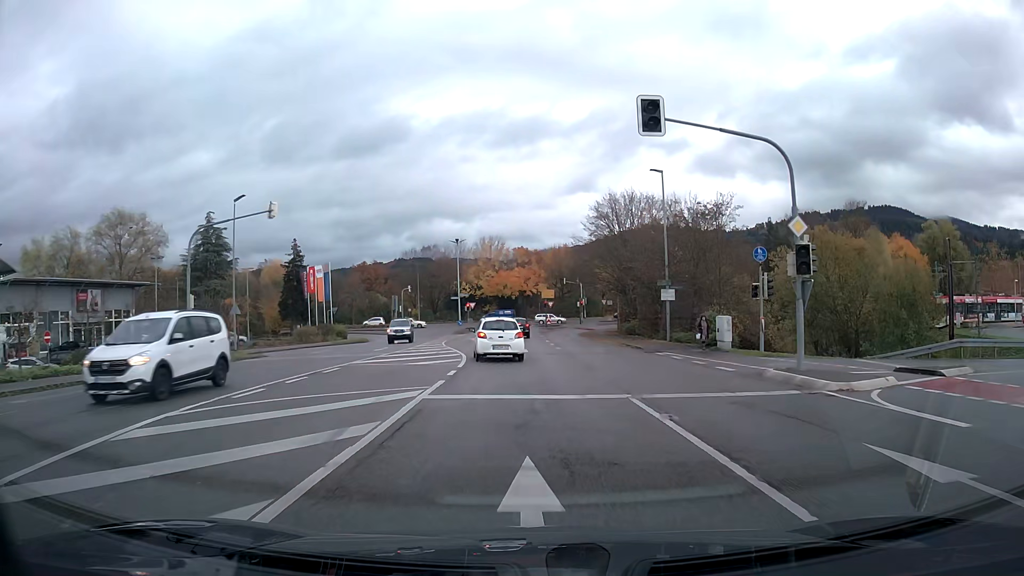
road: tertiary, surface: asphalt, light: Day
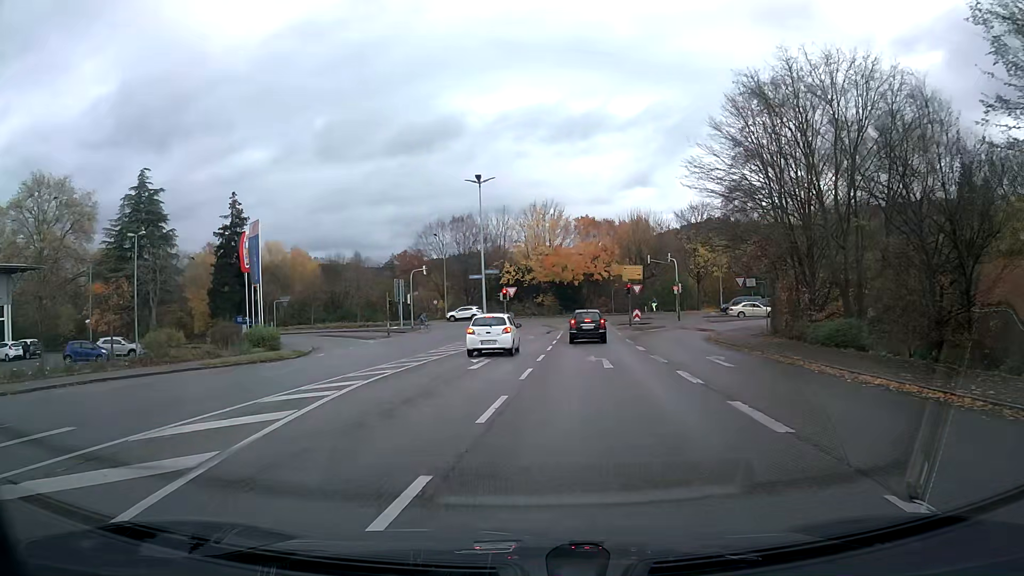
(-1.1, +30.9) m; -6°
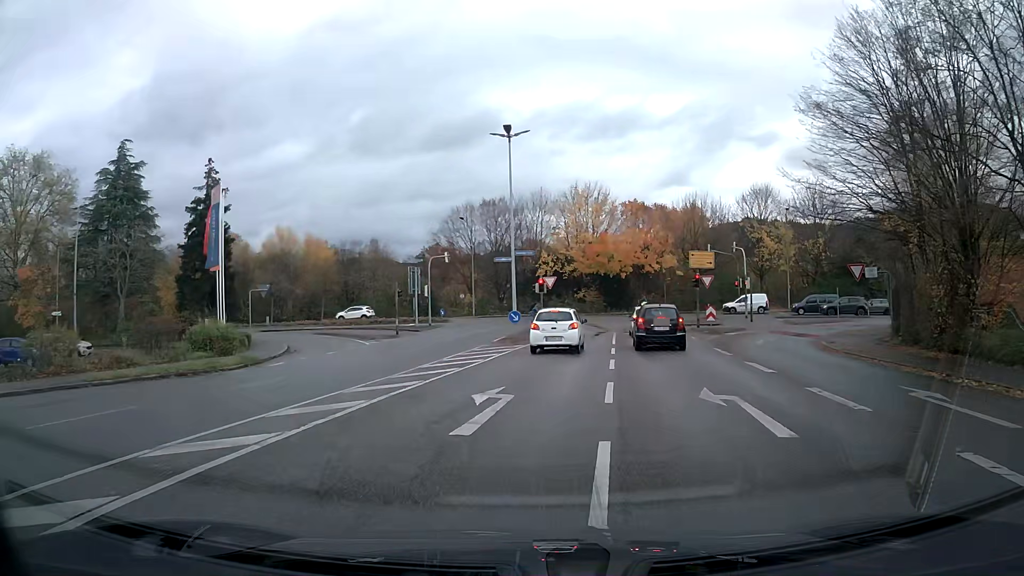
(-0.3, +10.4) m; -2°
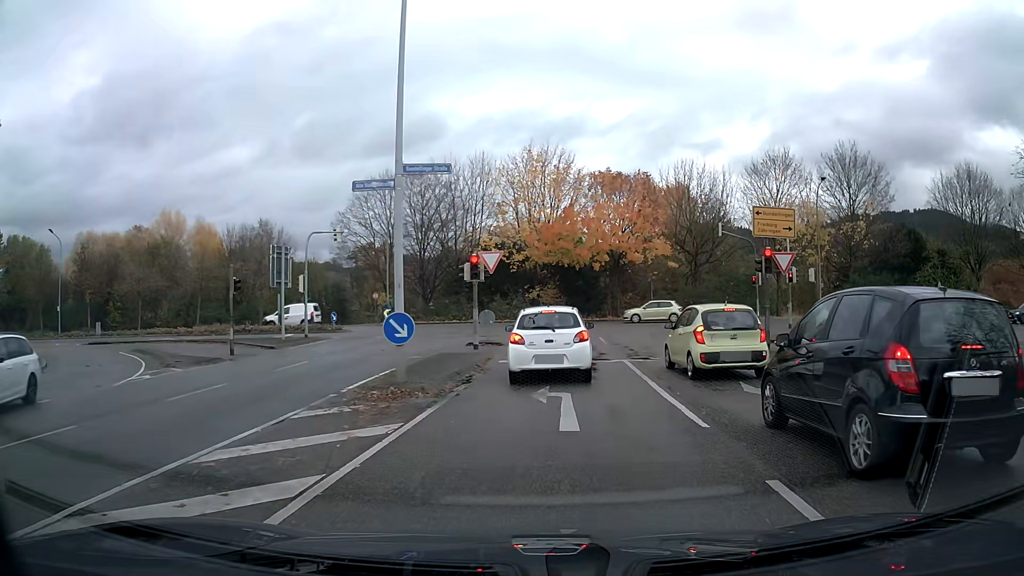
(+0.6, +18.9) m; +5°
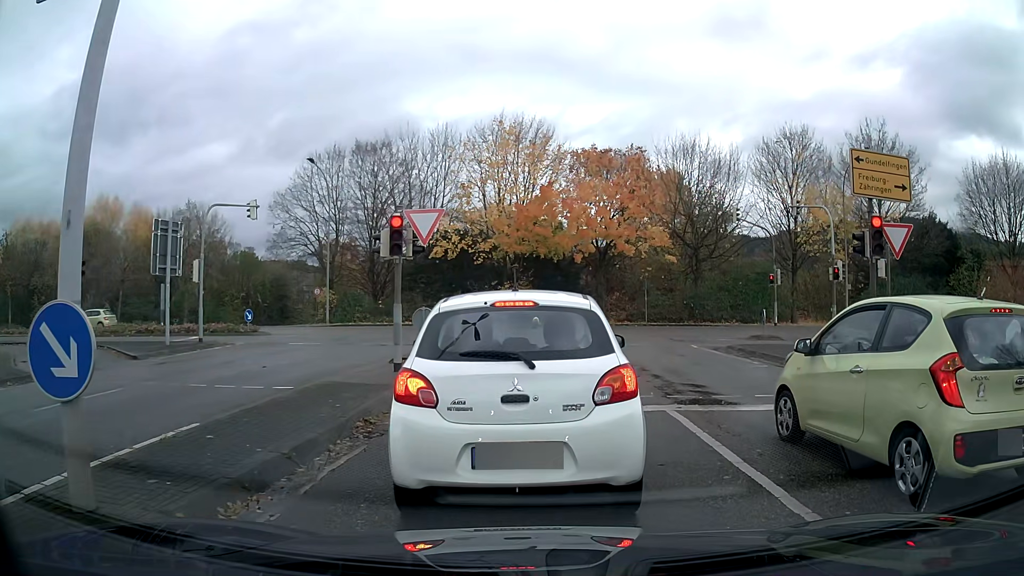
(+0.1, +8.6) m; +1°
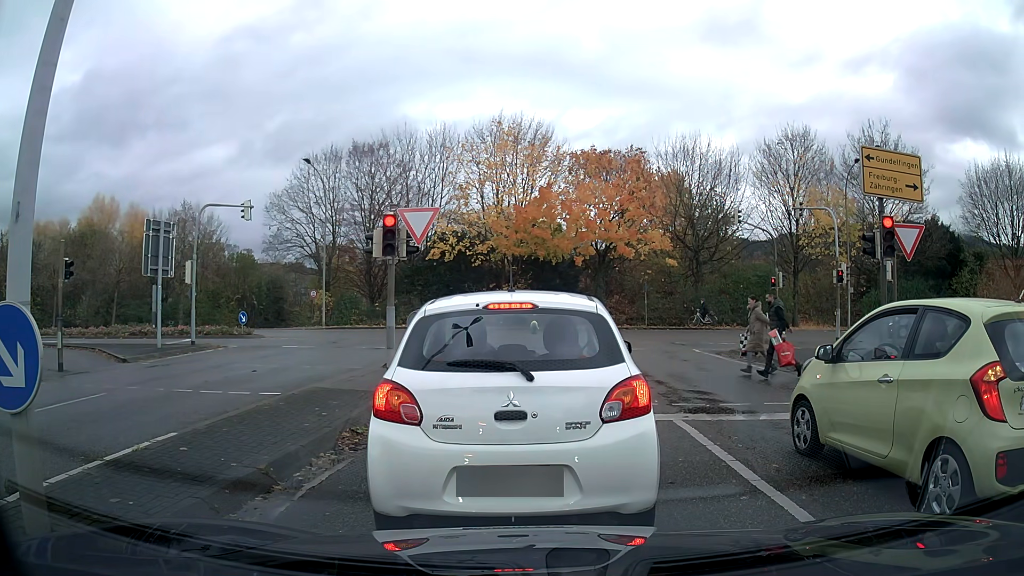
(0.0, +0.6) m; 0°
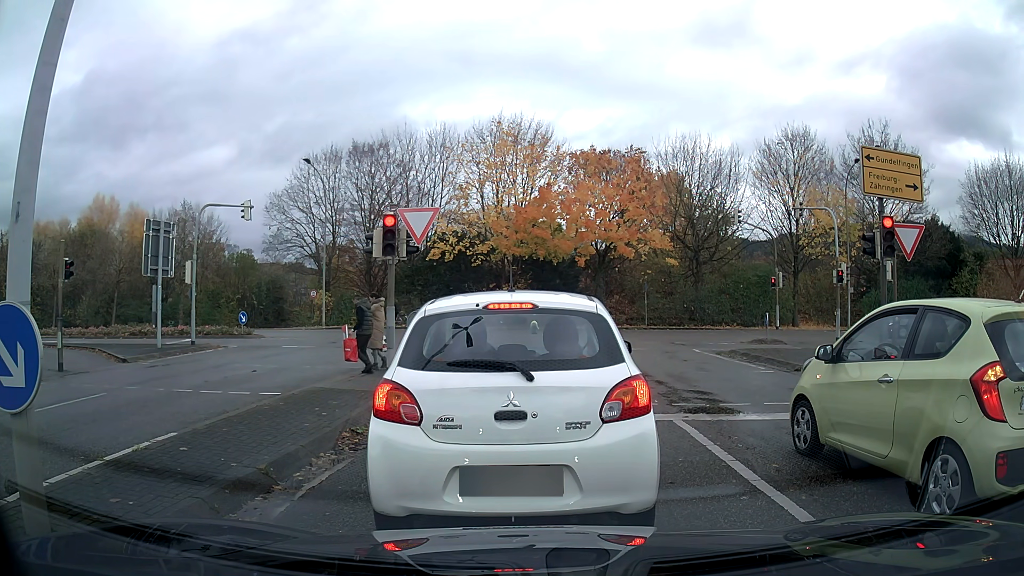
(0.0, 0.0) m; 0°
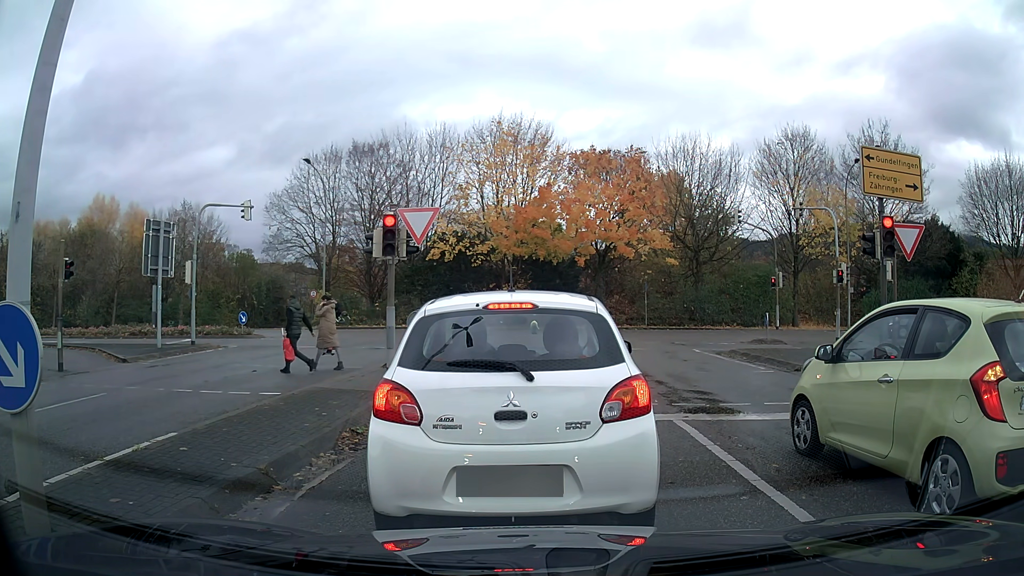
(0.0, 0.0) m; 0°
